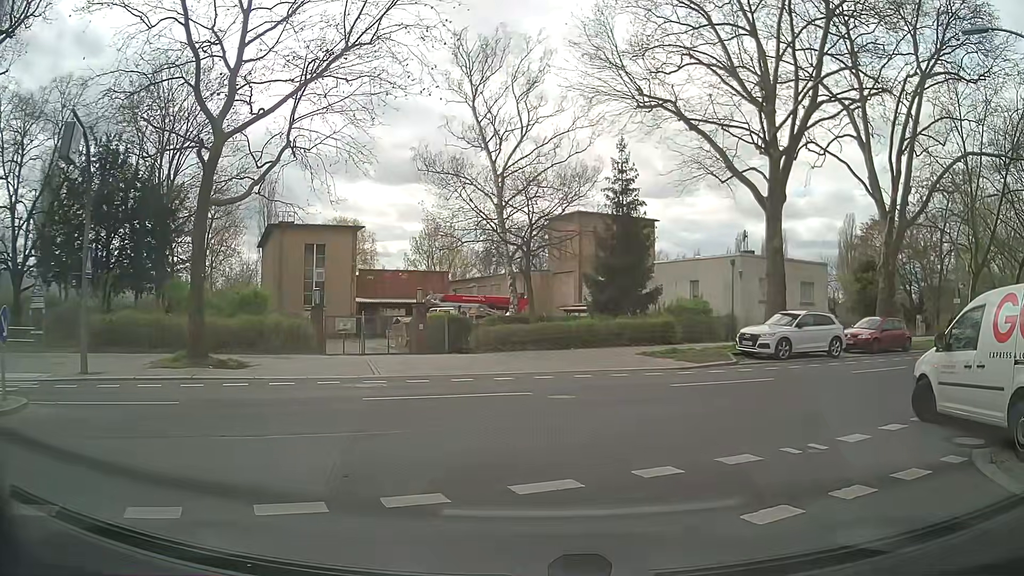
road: residential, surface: asphalt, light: Day
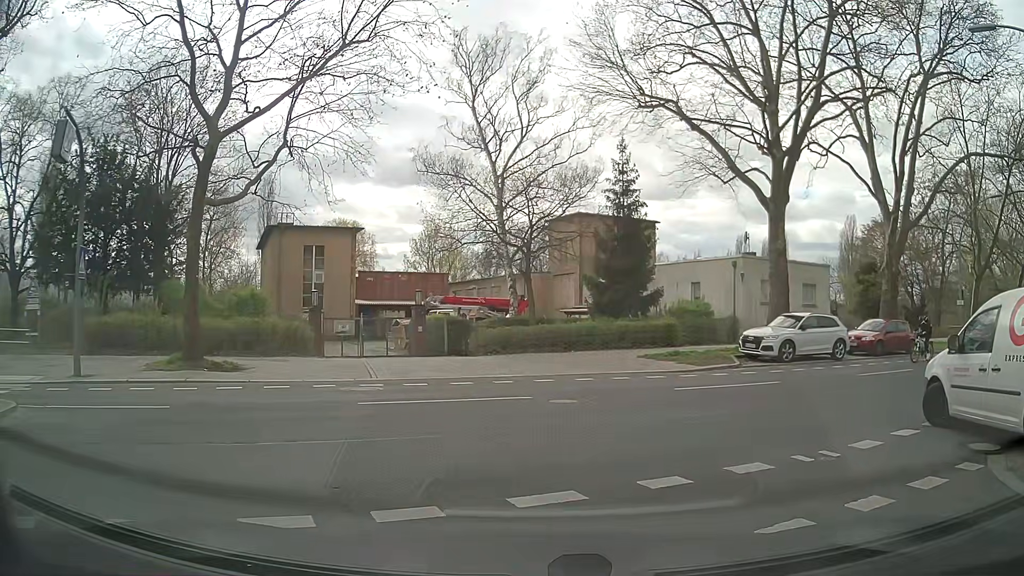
(0.0, +0.3) m; 0°
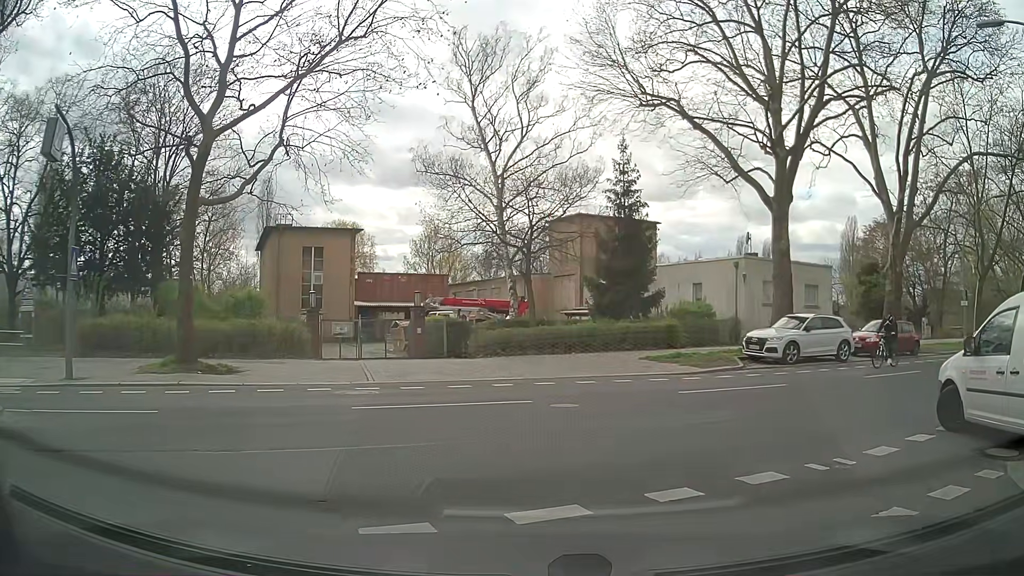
(0.0, +0.4) m; 0°
